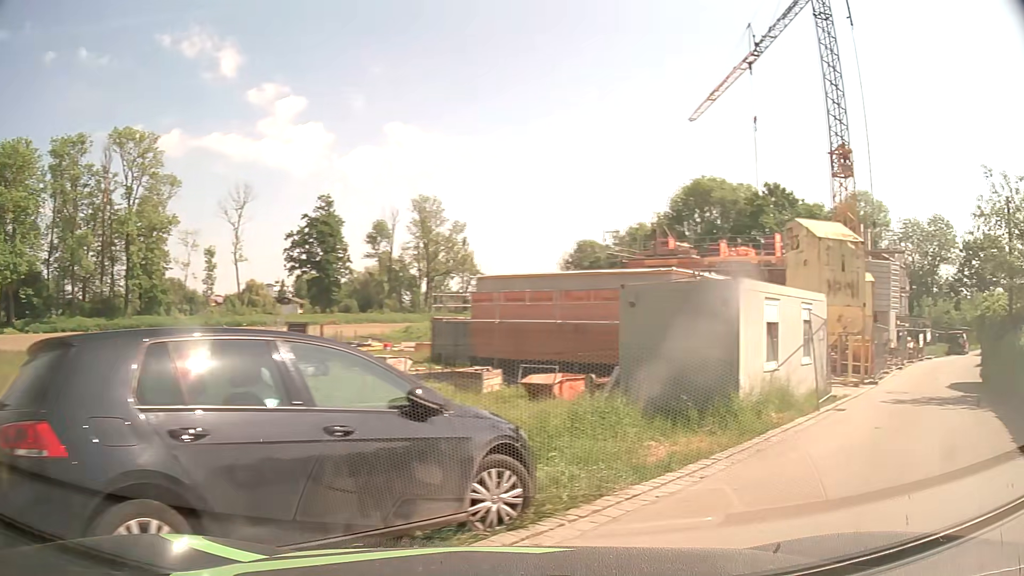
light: Day
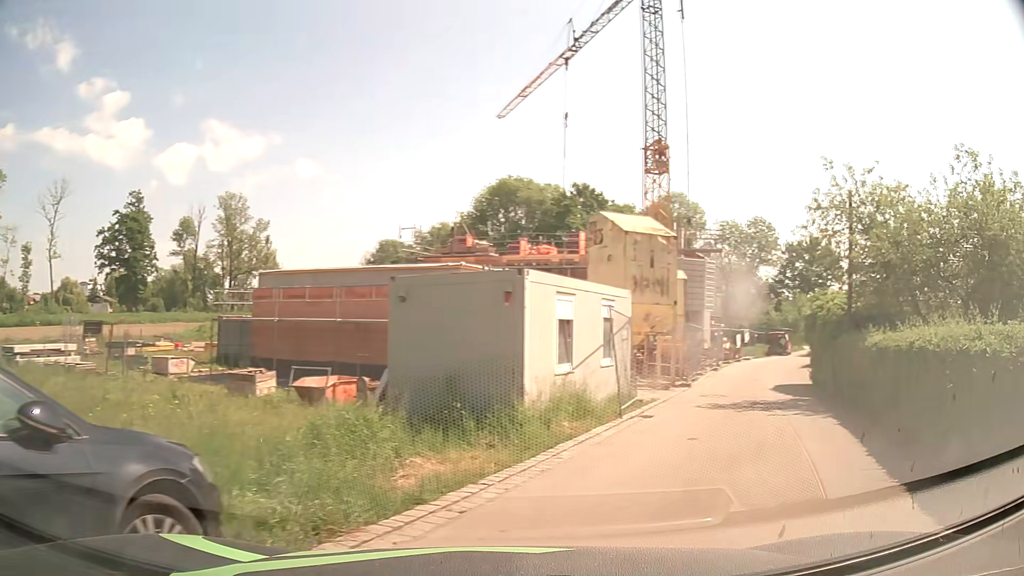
(+0.2, +1.6) m; +17°
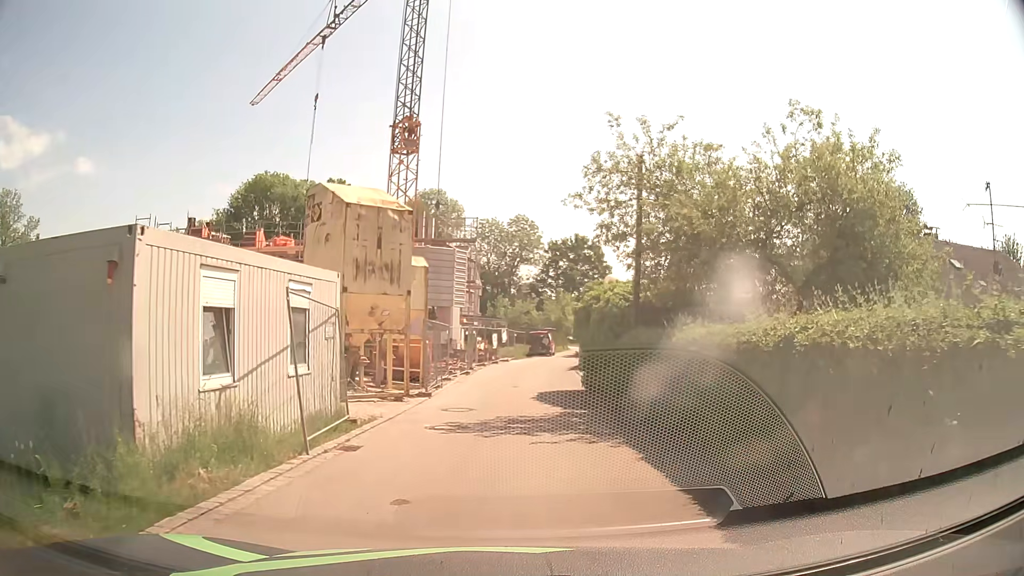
(+0.9, +4.1) m; +20°
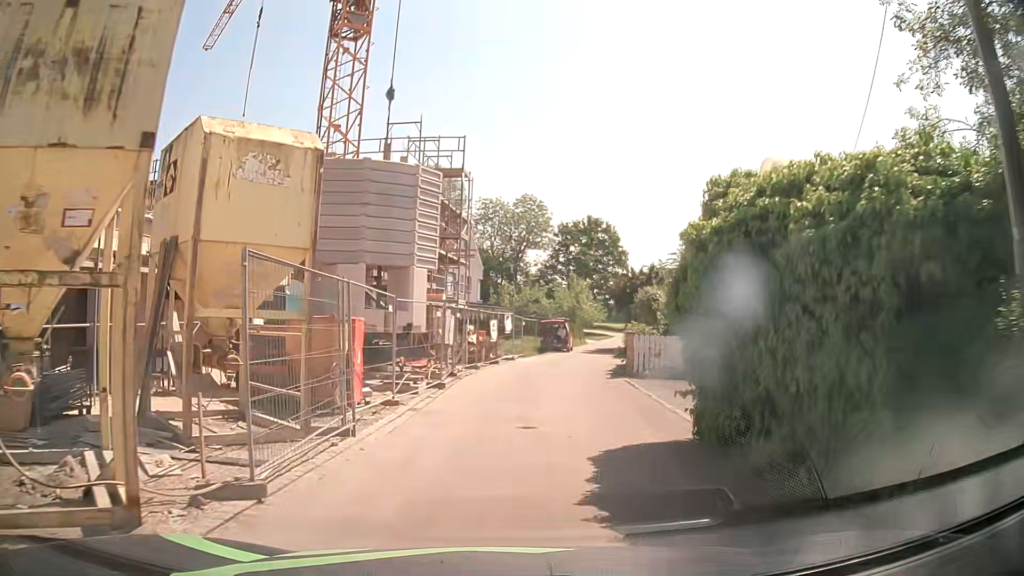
(-0.1, +12.4) m; -2°
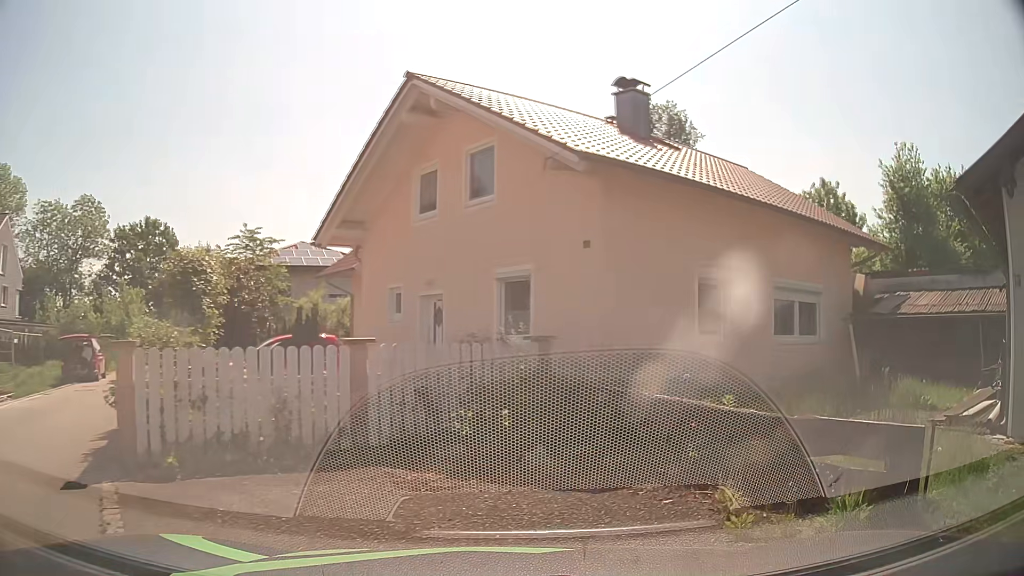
(+2.1, +12.6) m; +38°
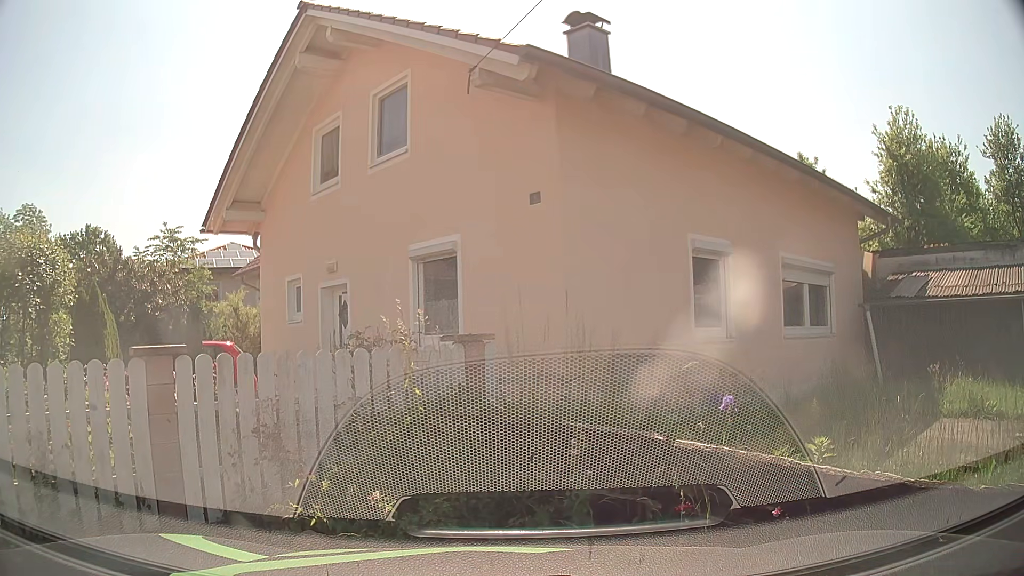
(+0.3, +3.1) m; +6°
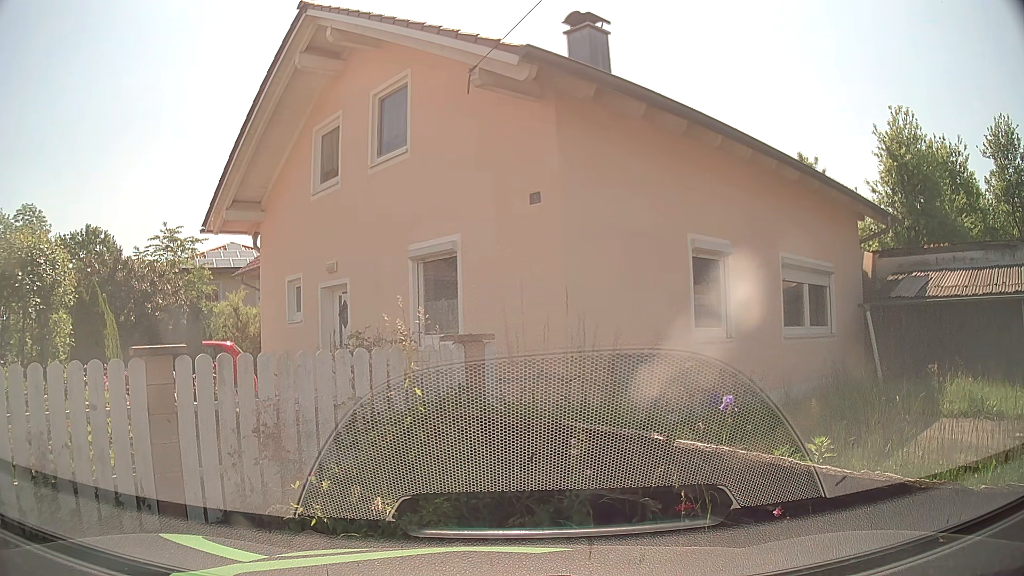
(0.0, 0.0) m; 0°
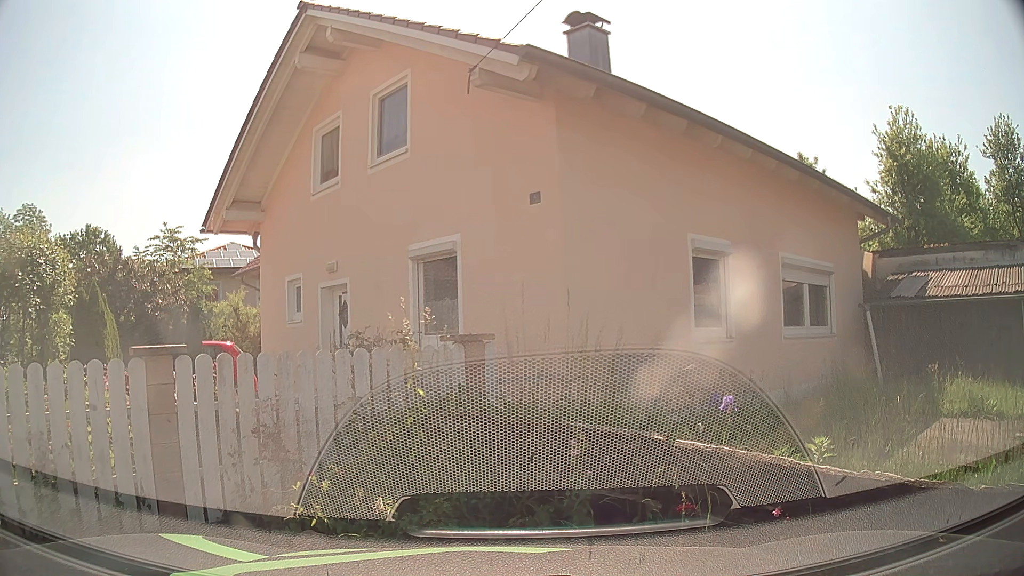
(0.0, 0.0) m; 0°
